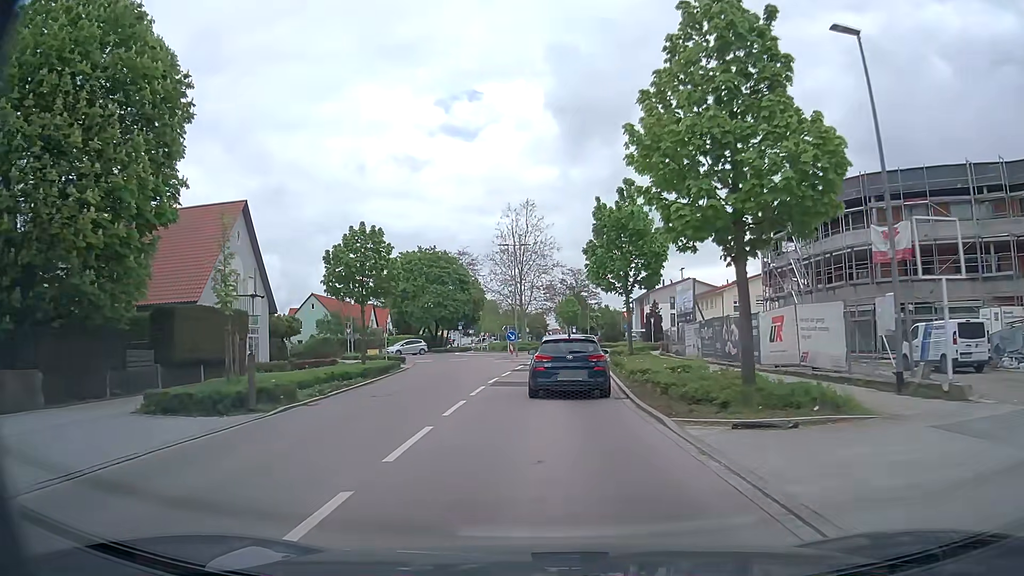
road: tertiary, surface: asphalt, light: Day
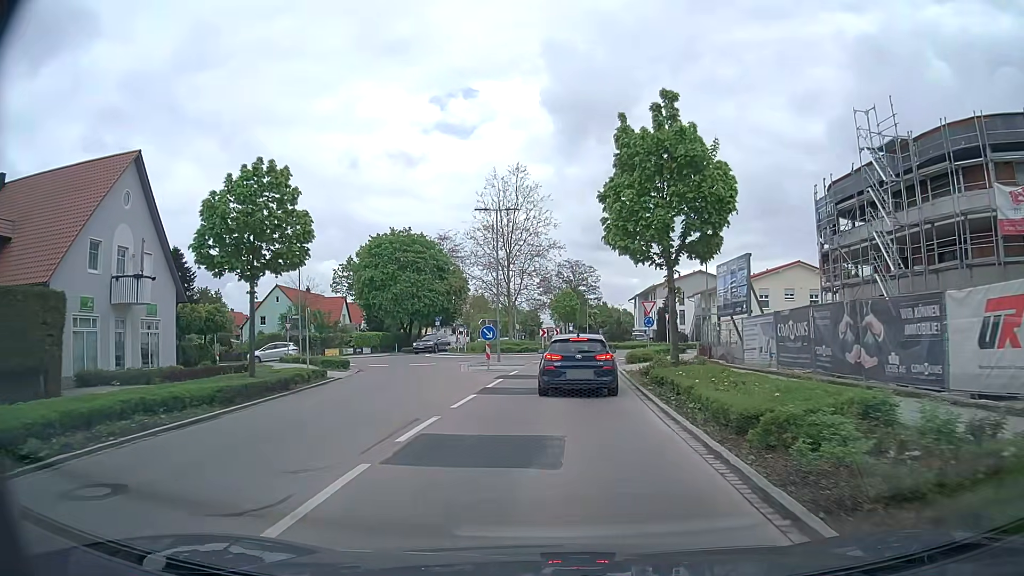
(+0.1, +12.2) m; +1°
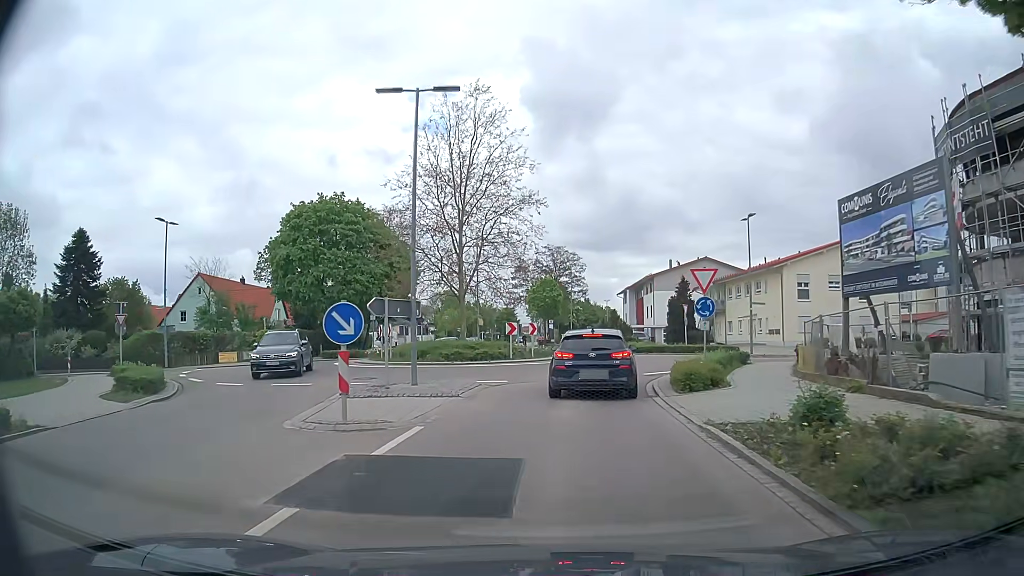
(+0.2, +16.5) m; +2°
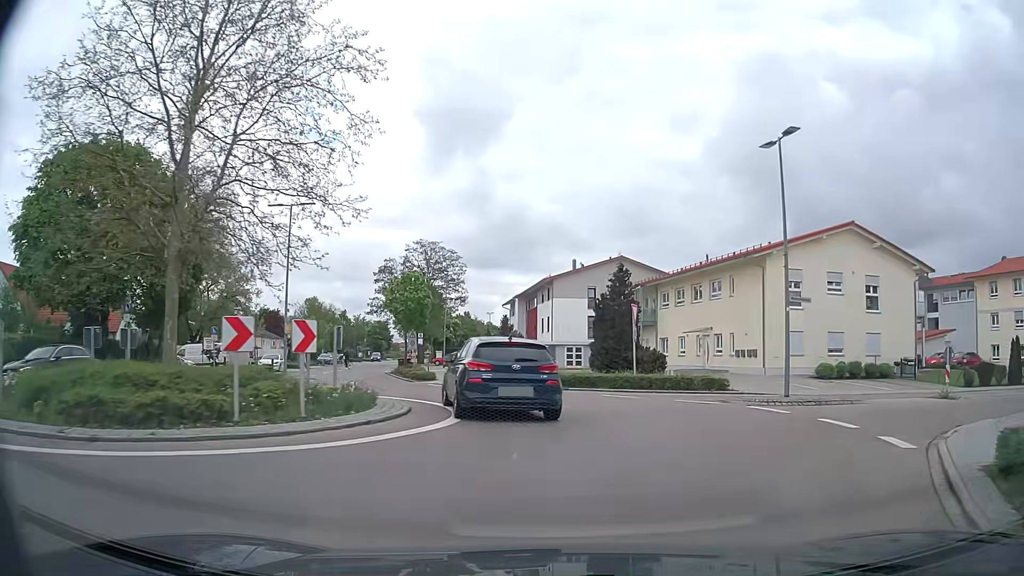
(+1.1, +19.1) m; +10°
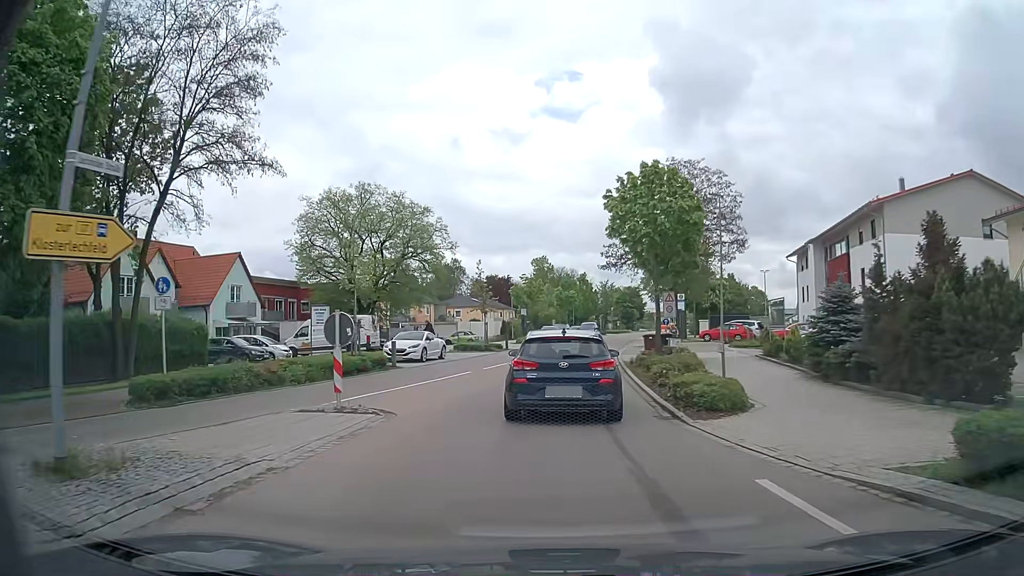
(-4.4, +24.5) m; -21°
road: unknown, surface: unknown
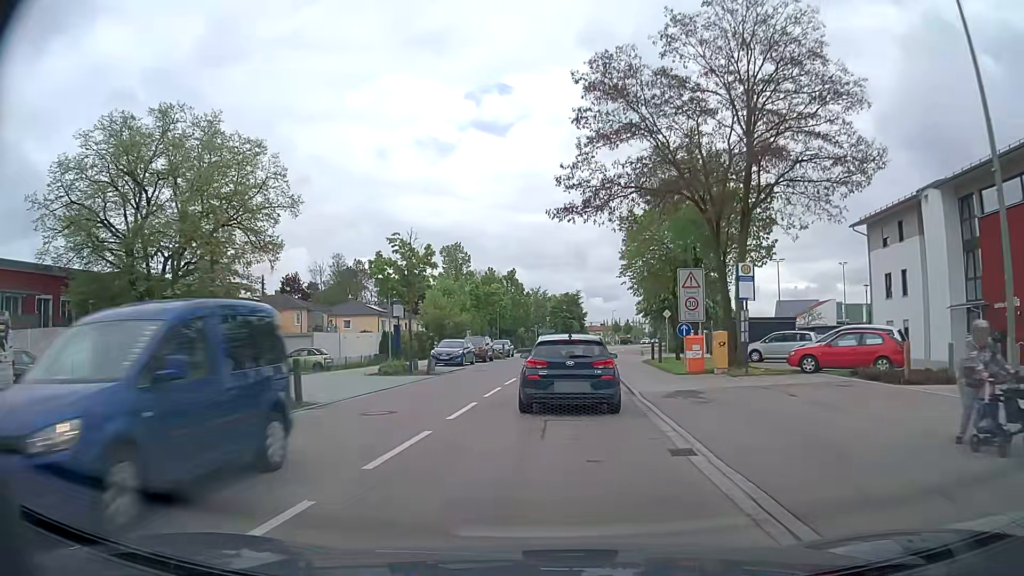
(+1.0, +30.0) m; +6°
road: tertiary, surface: asphalt
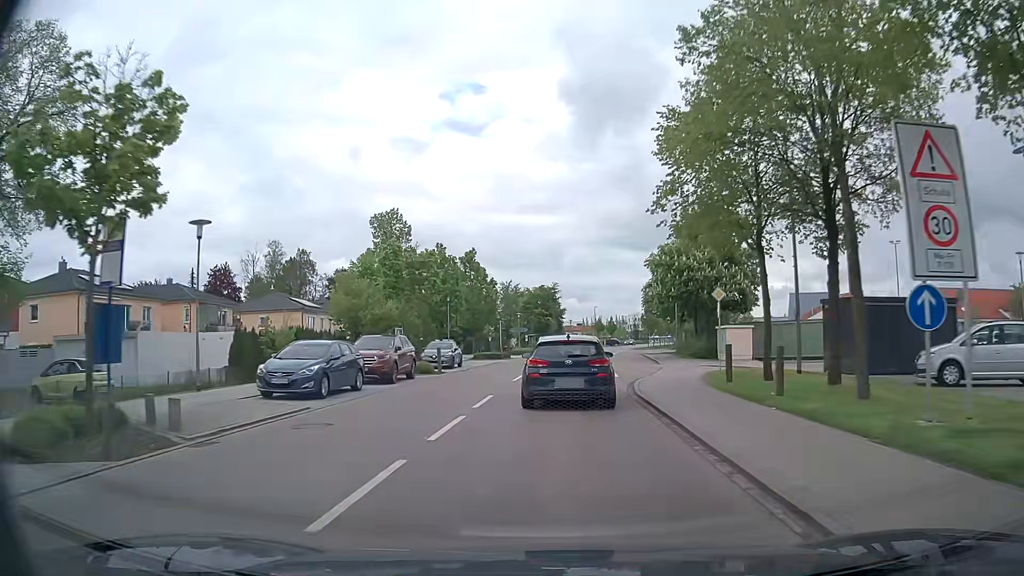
(+0.5, +20.6) m; +2°
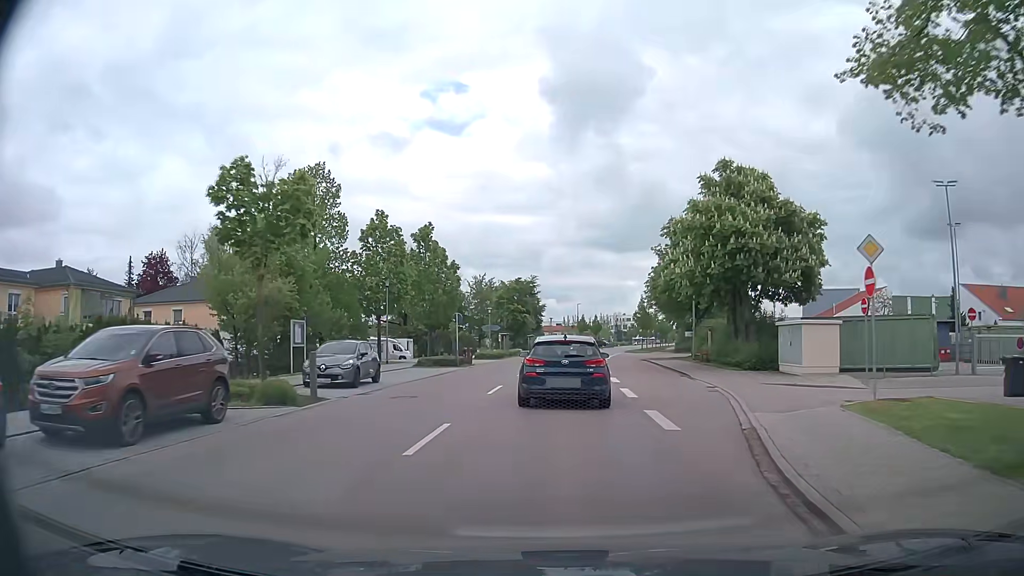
(+0.2, +14.9) m; +2°
(0, +10) (0, +20) (+1, +30) (+2, +40) (+3, +50) (+4, +60) (+5, +70) (+7, +80) (+9, +89) (+11, +99) m
